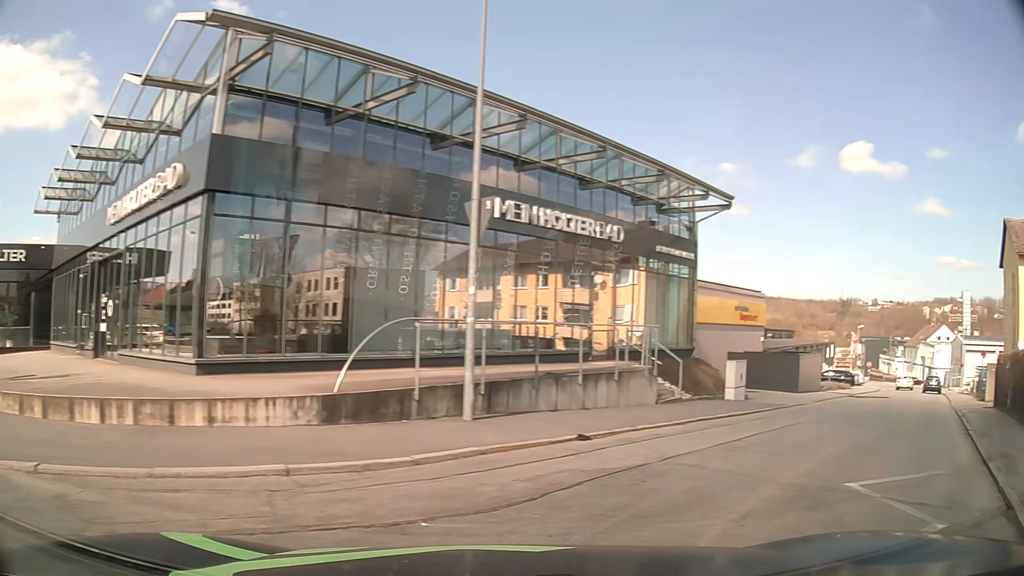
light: Day
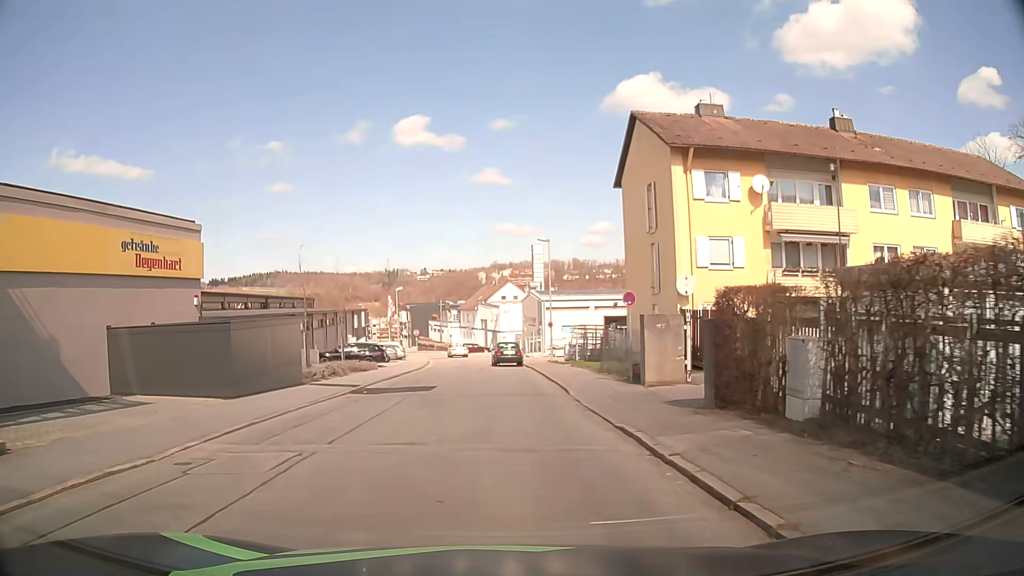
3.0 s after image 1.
(+9.0, +14.7) m; +39°
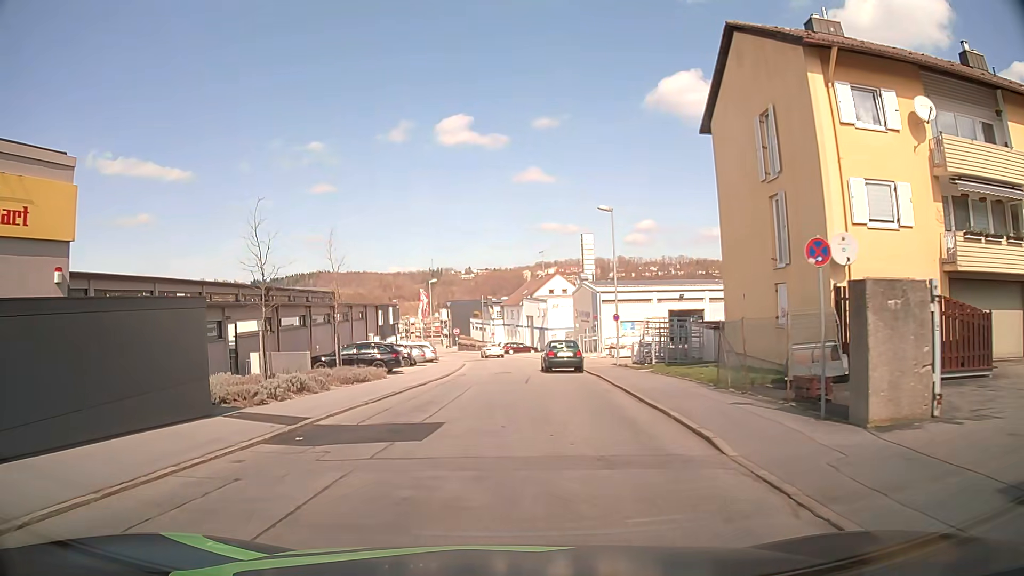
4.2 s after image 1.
(-0.2, +10.1) m; -4°
(0, +10) (-1, +20) (-1, +30) (-1, +40) (-1, +50) (-1, +60) (-2, +70) (-3, +80) (-5, +90) (-8, +99) m
